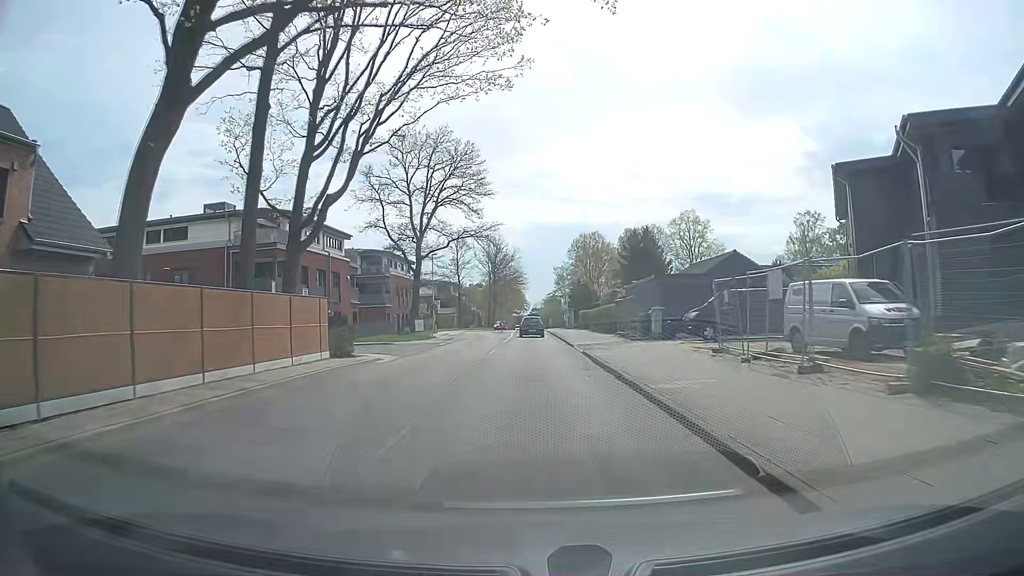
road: tertiary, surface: asphalt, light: Day
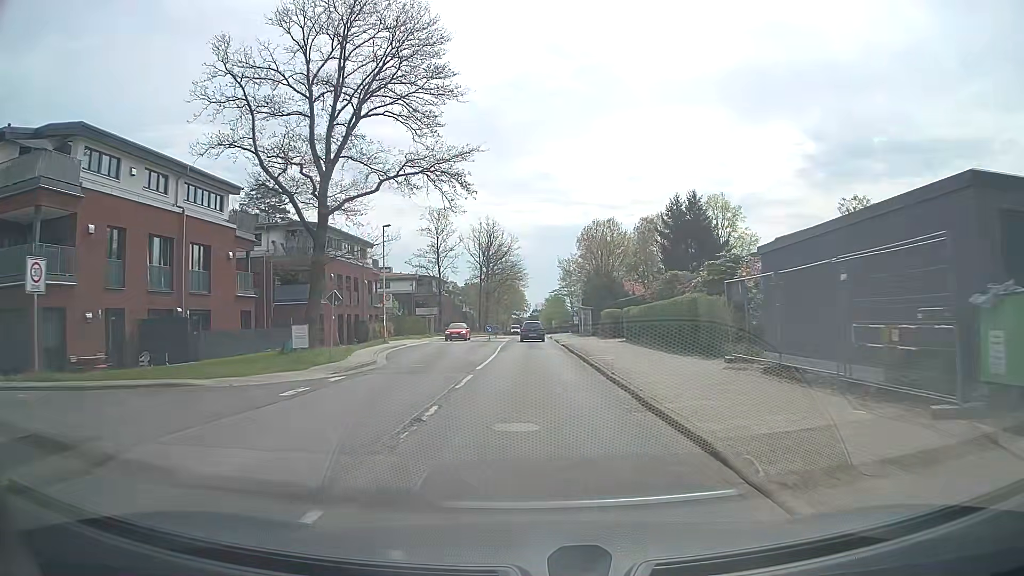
(0.0, +22.9) m; 0°
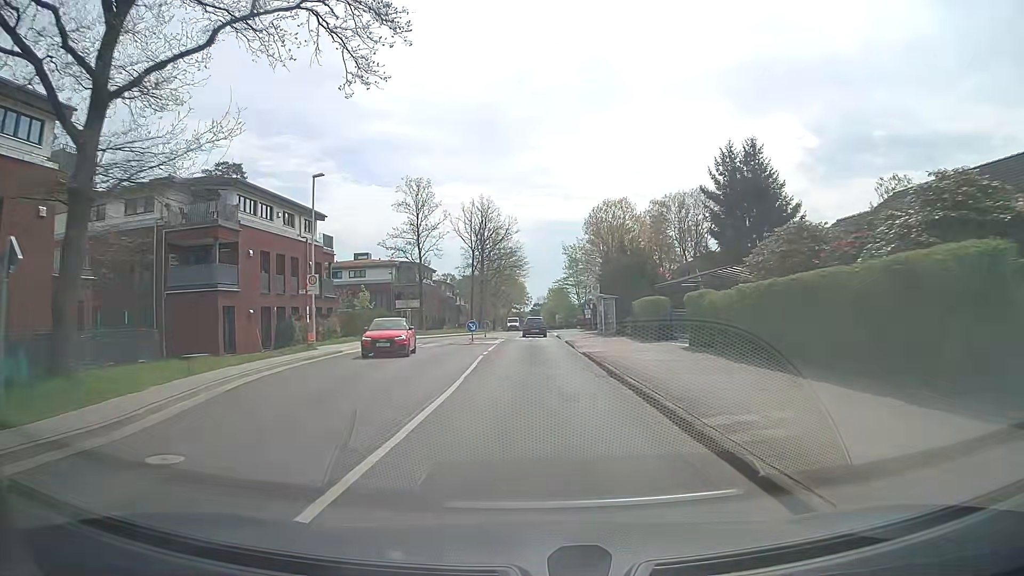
(+0.1, +15.3) m; 0°
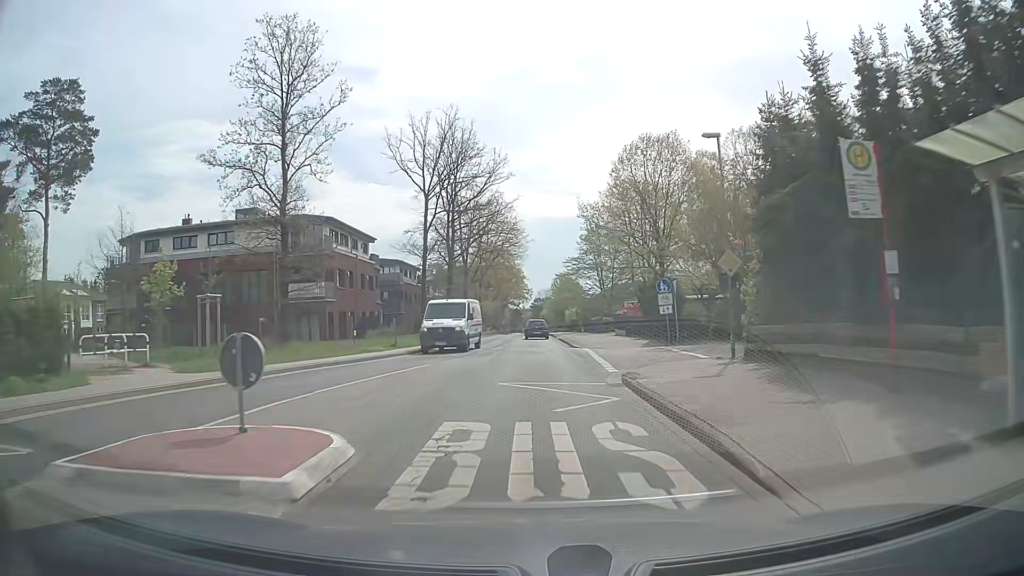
(+0.1, +38.3) m; +1°
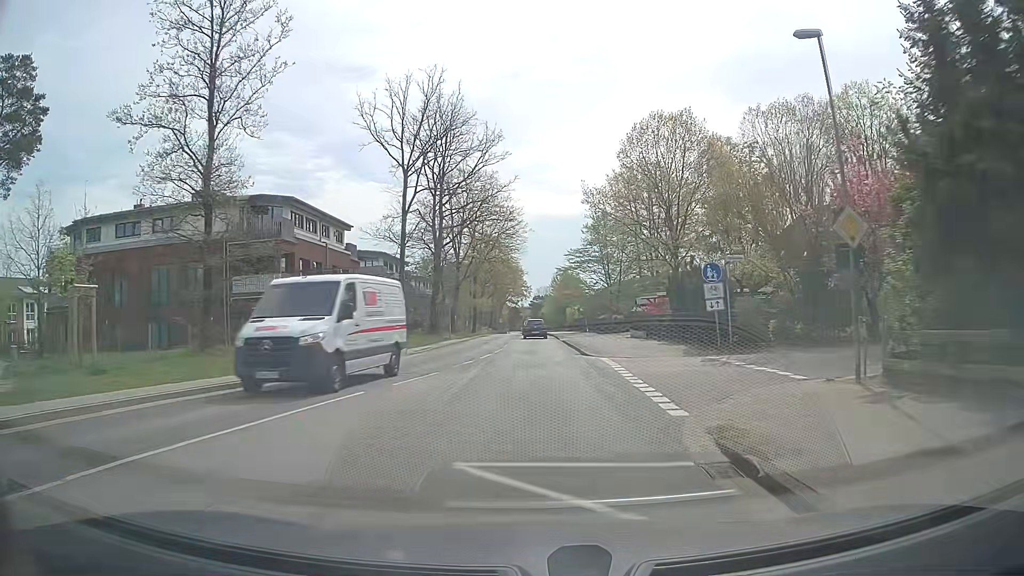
(0.0, +7.7) m; 0°
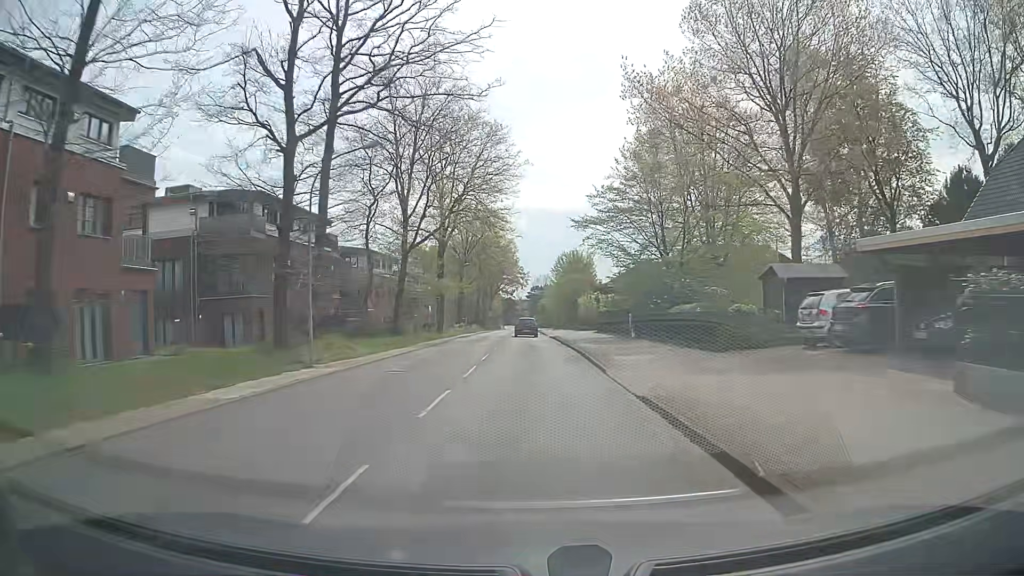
(-0.1, +30.7) m; 0°
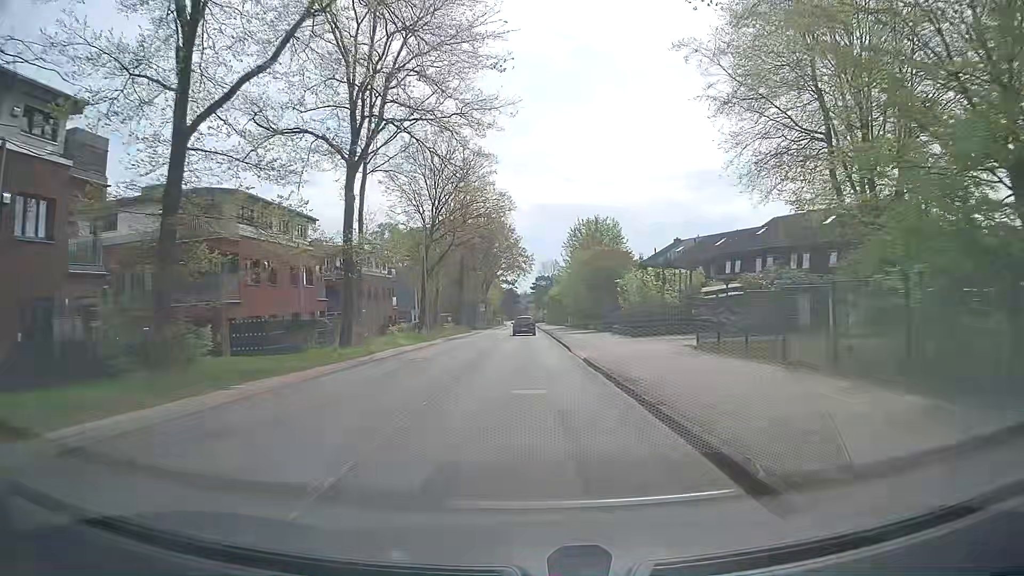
(-0.1, +30.9) m; 0°
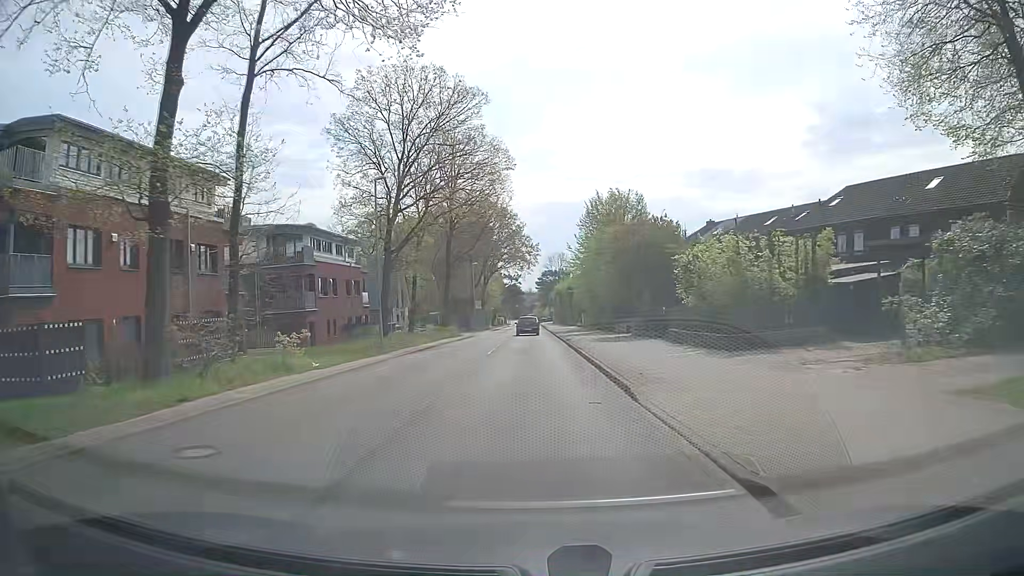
(-0.1, +15.5) m; 0°
(0, +10) (0, +20) (0, +30) (-1, +40) (-1, +50) (-1, +60) (-1, +70) (-1, +80) (-1, +90) (-2, +100) m
